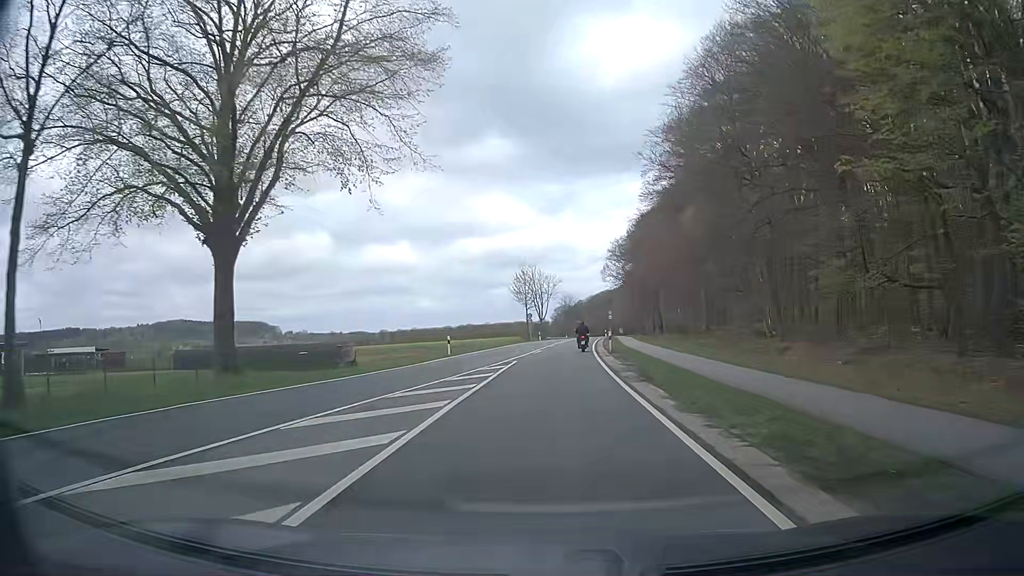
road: secondary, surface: asphalt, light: Day
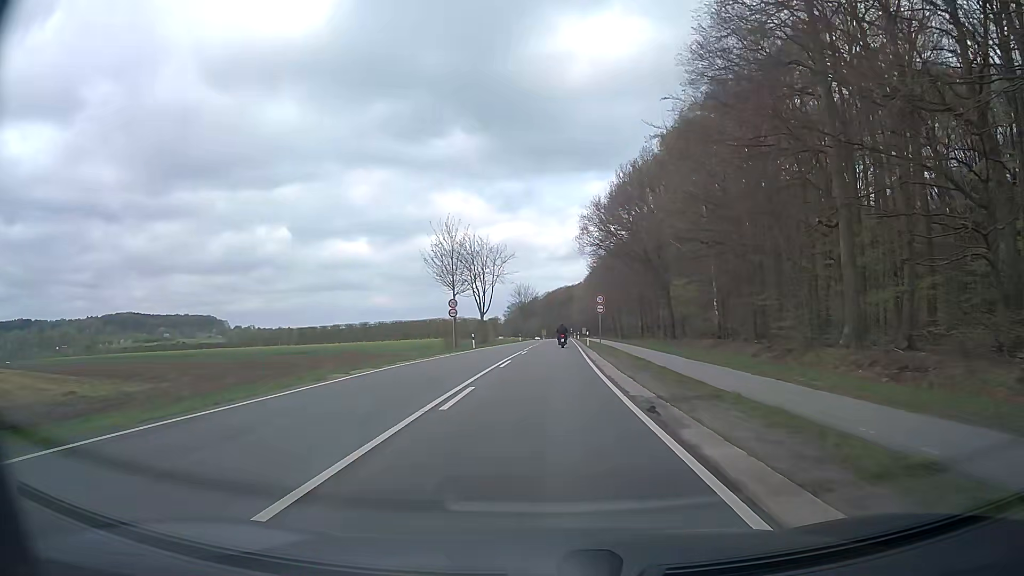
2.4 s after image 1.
(+1.3, +37.6) m; +4°
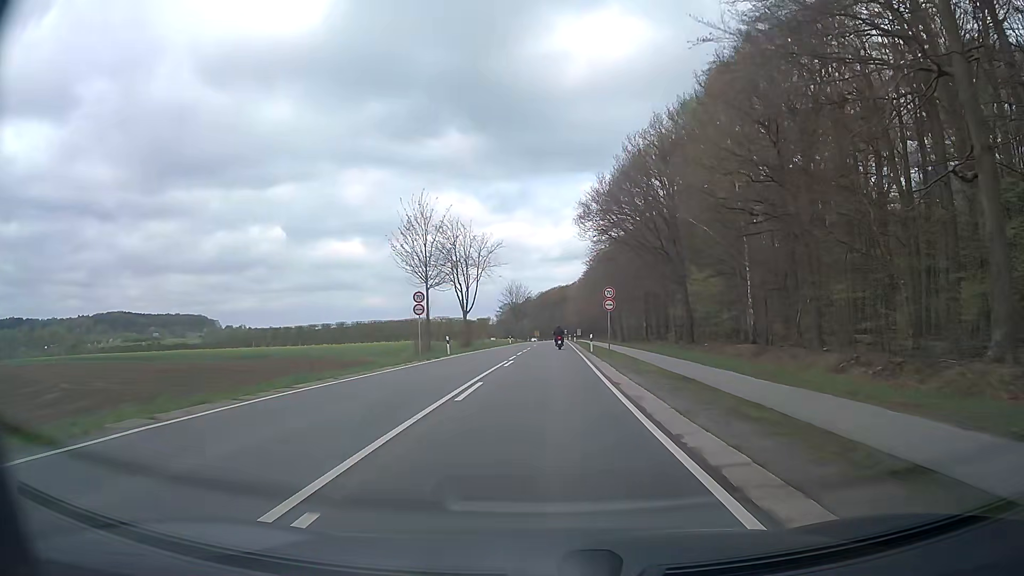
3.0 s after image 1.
(+0.1, +10.3) m; +1°
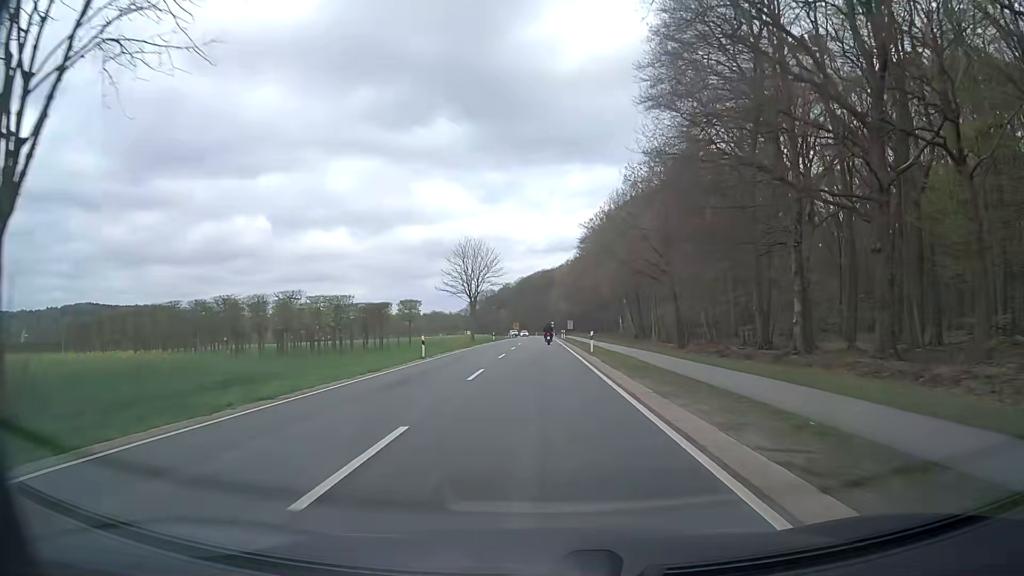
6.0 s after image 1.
(+0.7, +56.2) m; +2°
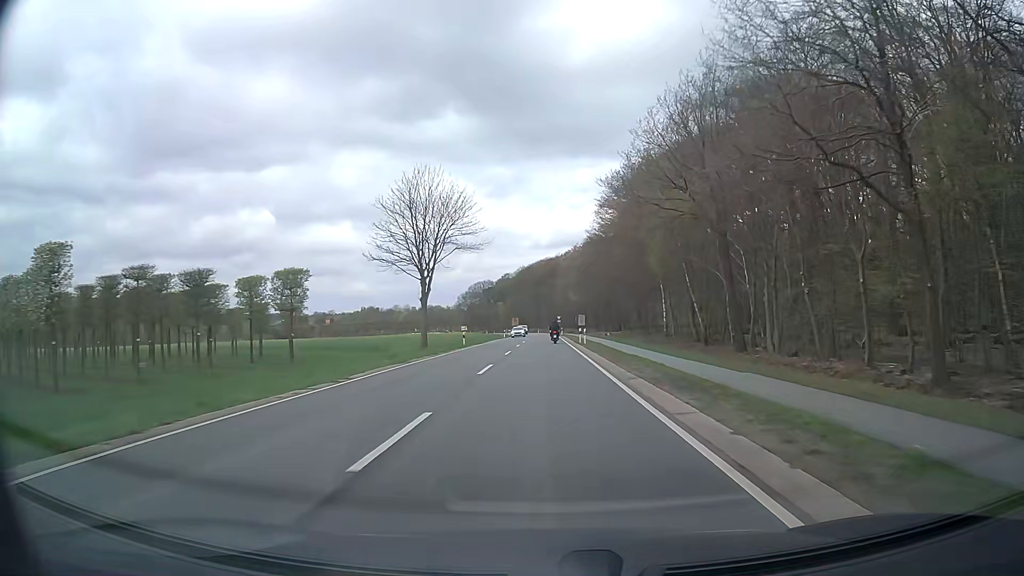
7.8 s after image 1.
(-0.3, +34.7) m; -1°
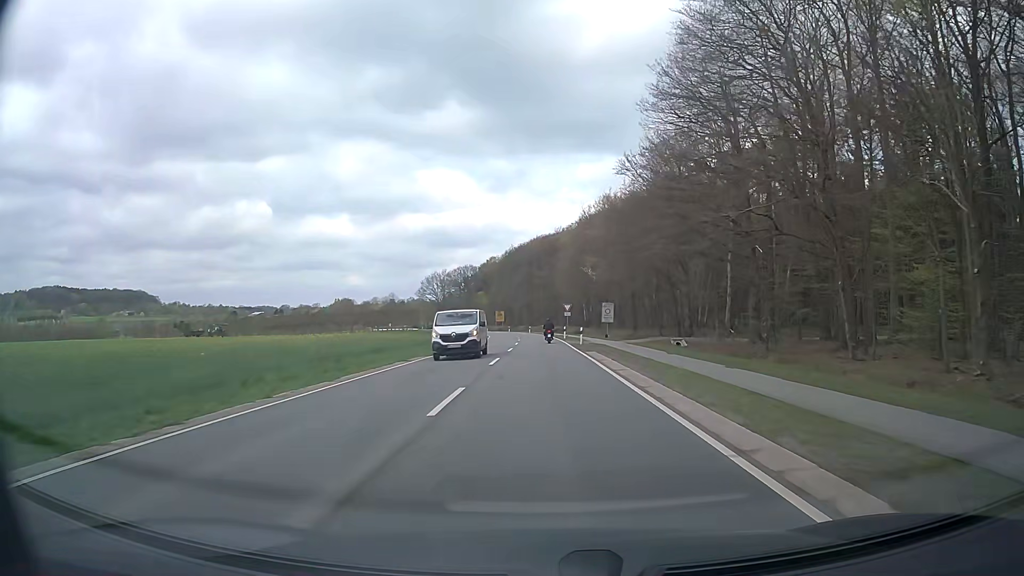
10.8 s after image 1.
(0.0, +56.6) m; 0°
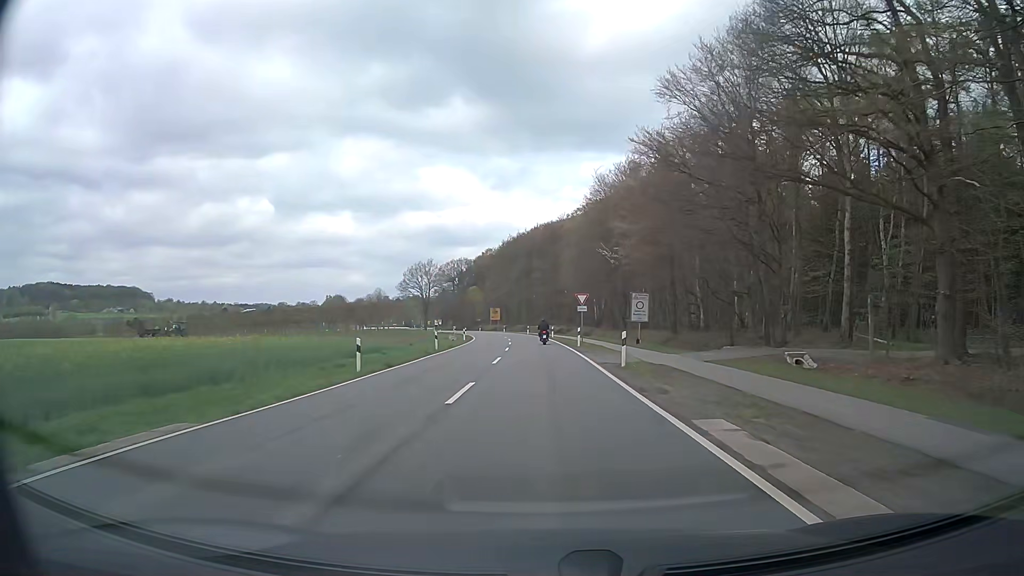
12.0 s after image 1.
(+0.1, +21.8) m; 0°
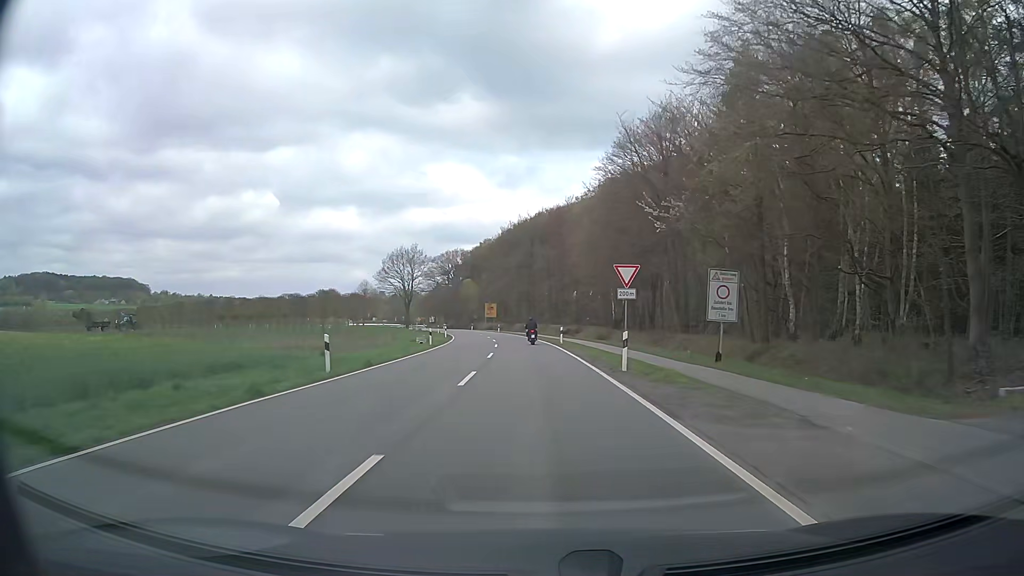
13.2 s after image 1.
(0.0, +21.0) m; 0°
(0, +10) (0, +20) (-1, +30) (-1, +40) (-2, +50) (-3, +60) (-4, +70) (-6, +80) (-7, +90) (-9, +99) m
